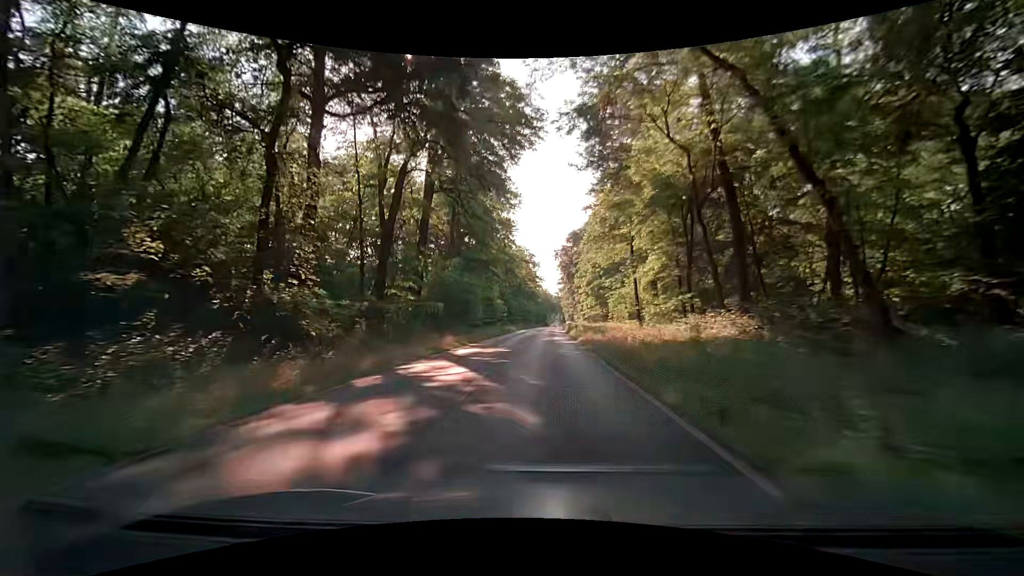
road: primary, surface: asphalt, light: Day
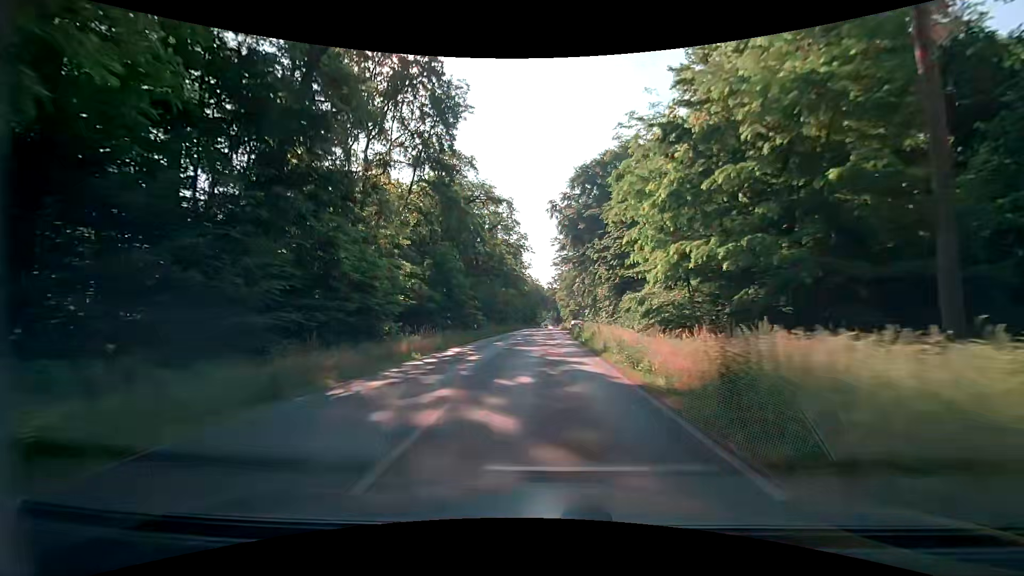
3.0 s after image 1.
(+0.4, +54.0) m; +1°
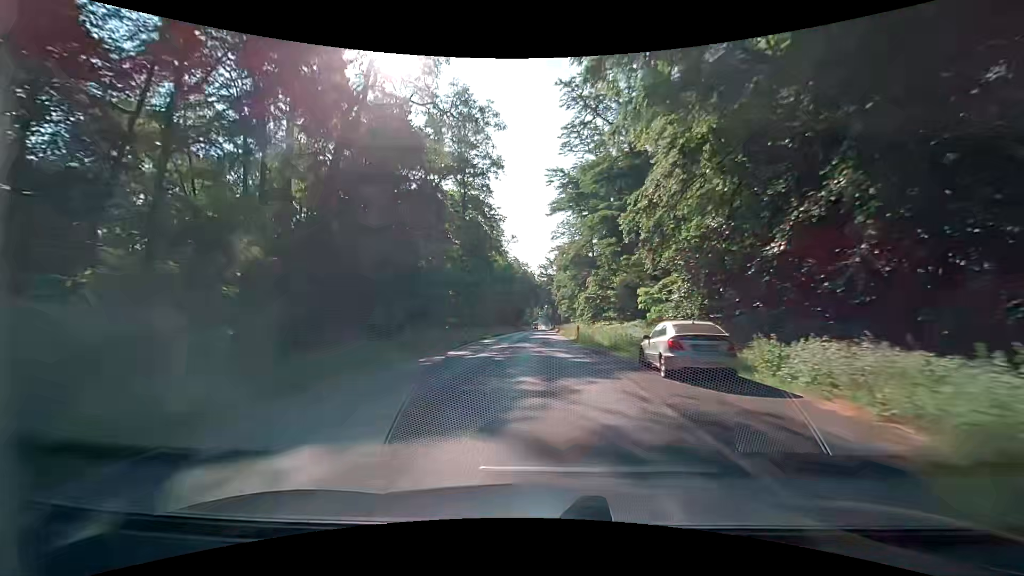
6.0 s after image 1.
(+0.2, +54.0) m; 0°
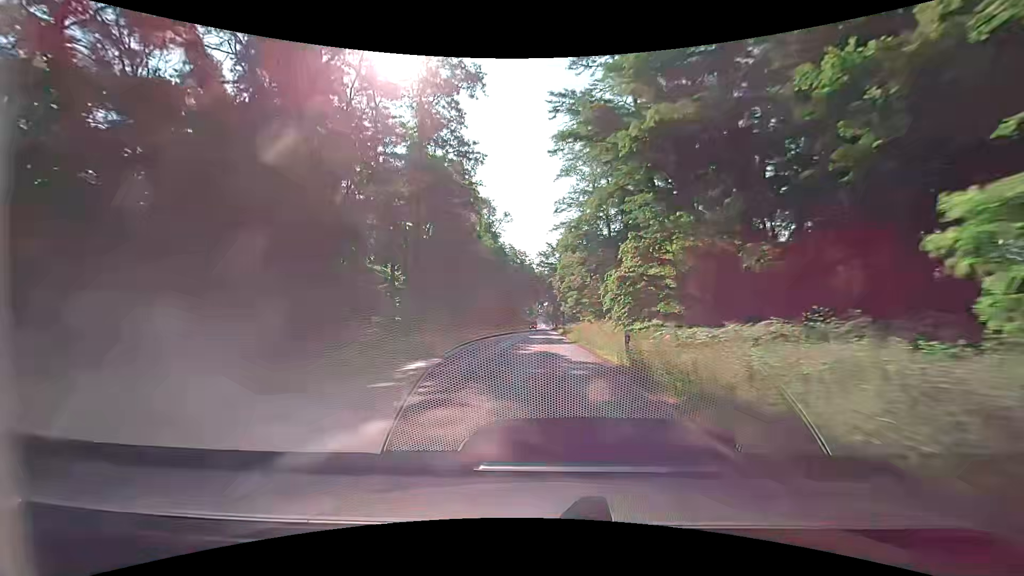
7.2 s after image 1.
(0.0, +21.6) m; -1°
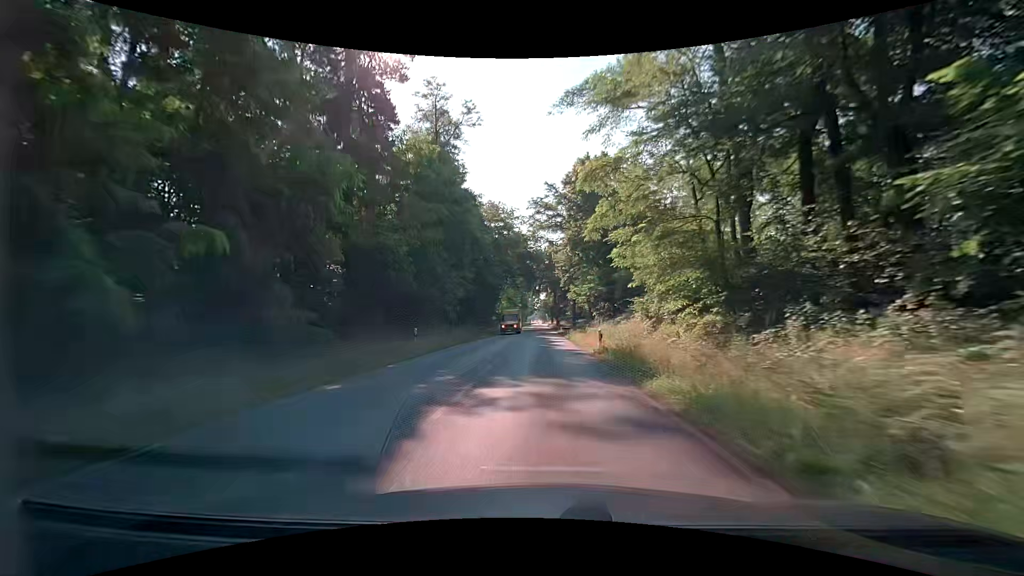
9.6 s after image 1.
(+0.8, +43.3) m; +1°
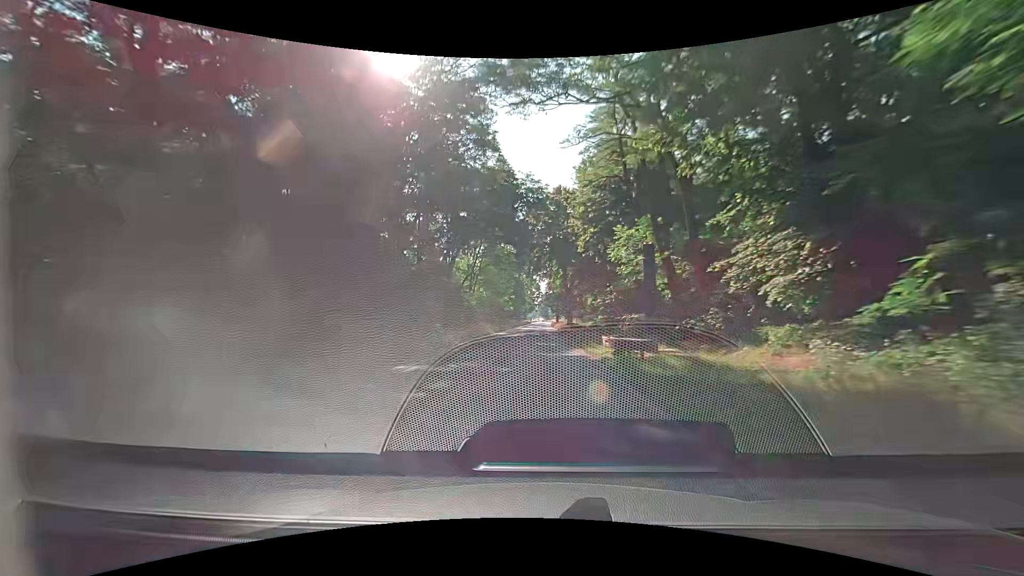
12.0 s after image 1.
(0.0, +43.5) m; 0°
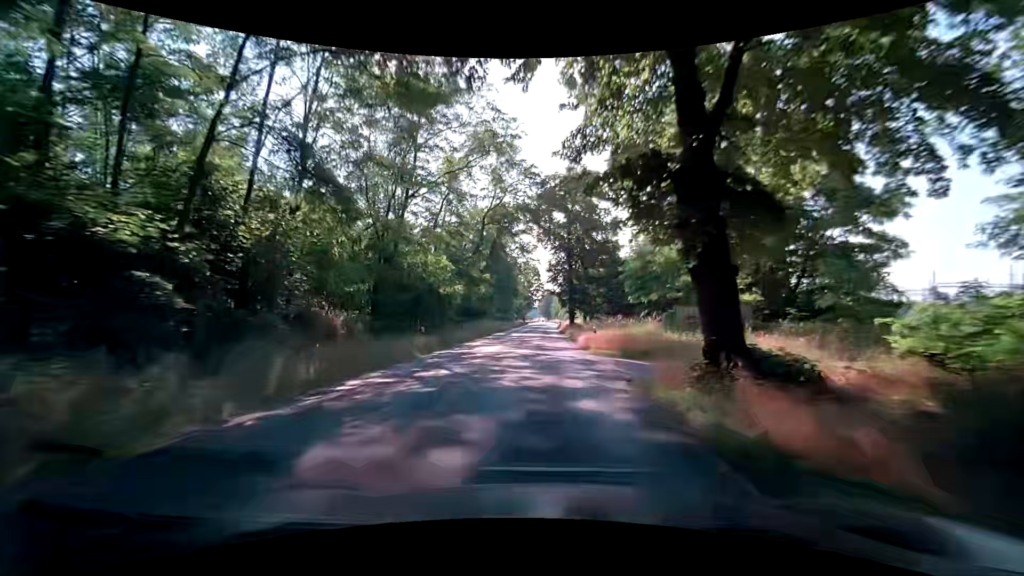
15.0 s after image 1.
(-0.4, +54.0) m; +2°
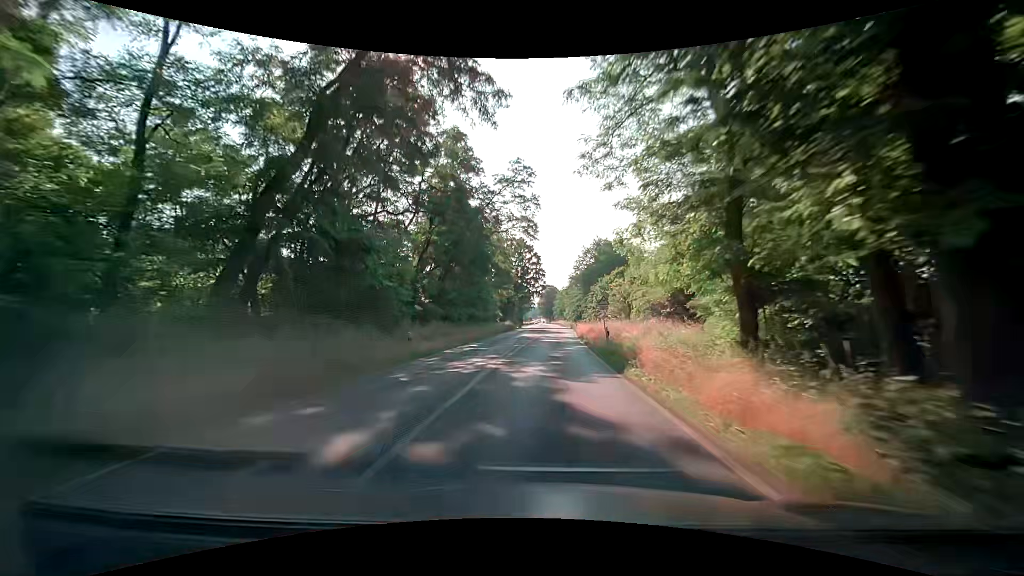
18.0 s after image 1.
(-2.0, +53.8) m; -2°
(0, +10) (0, +20) (0, +30) (+1, +40) (+1, +50) (+2, +60) (+2, +70) (+3, +80) (+3, +90) (+3, +100) m
